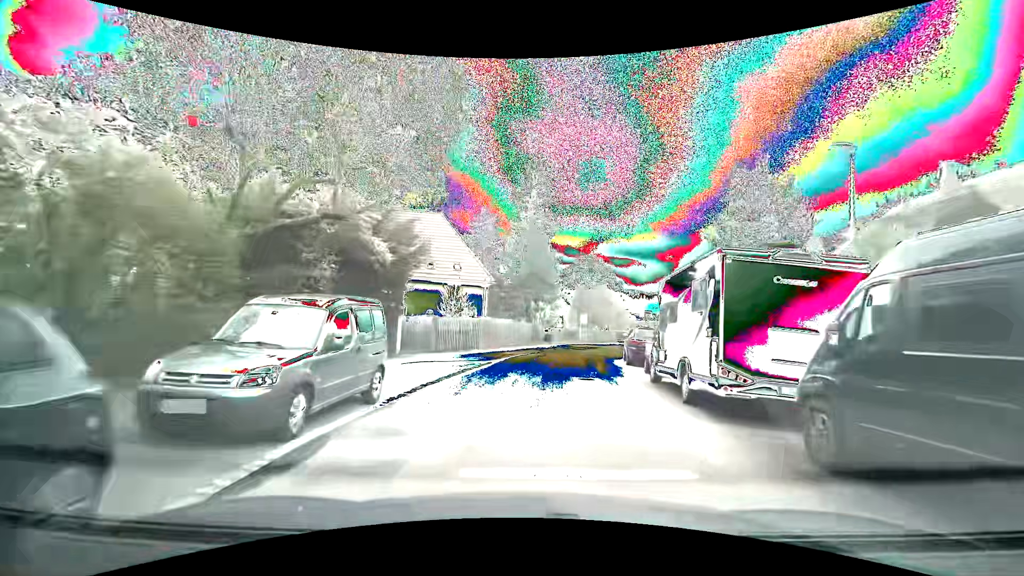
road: residential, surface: asphalt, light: Day
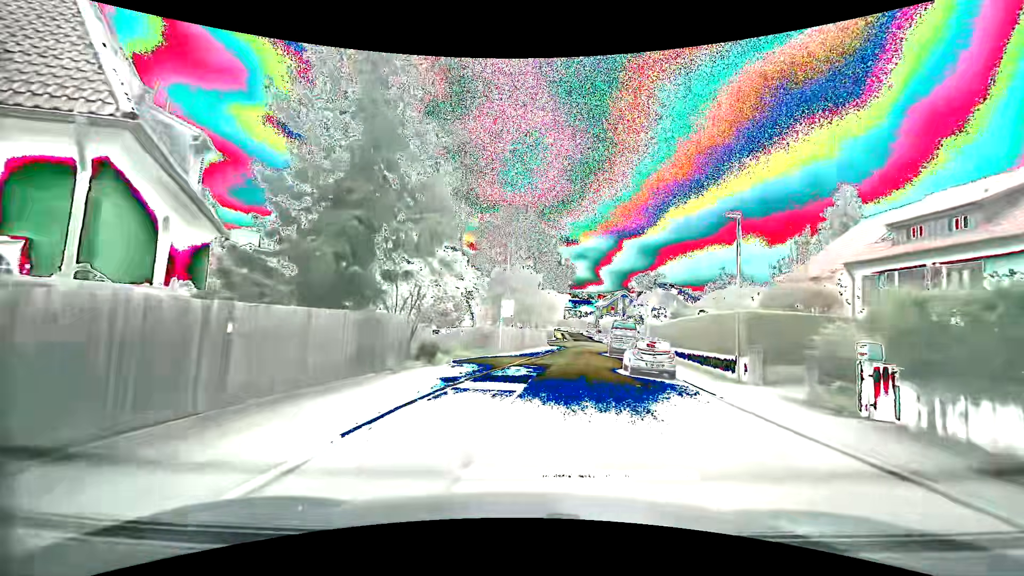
(+2.3, +25.2) m; +10°
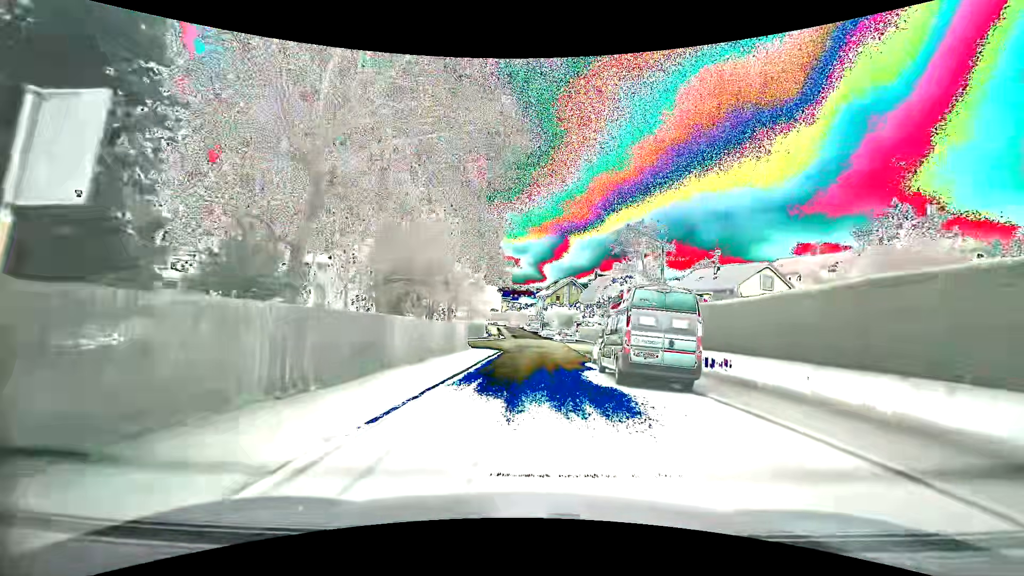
(+2.3, +25.6) m; +8°
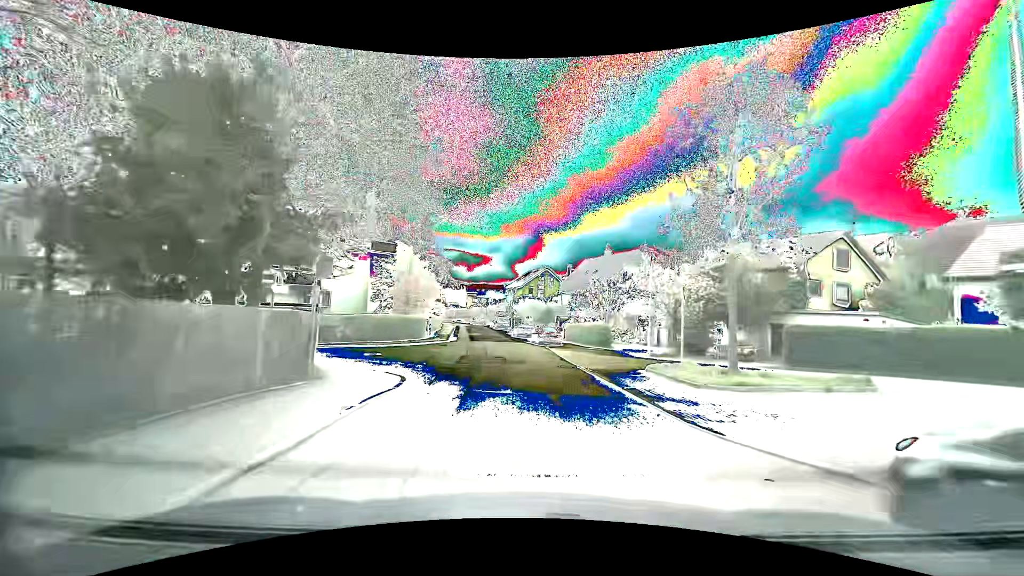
(+0.5, +20.5) m; +4°
(0, +10) (0, +20) (-1, +30) (-2, +40) (-3, +50) (-4, +60) (-6, +70) (-7, +80) (-9, +89) (-10, +99) m
